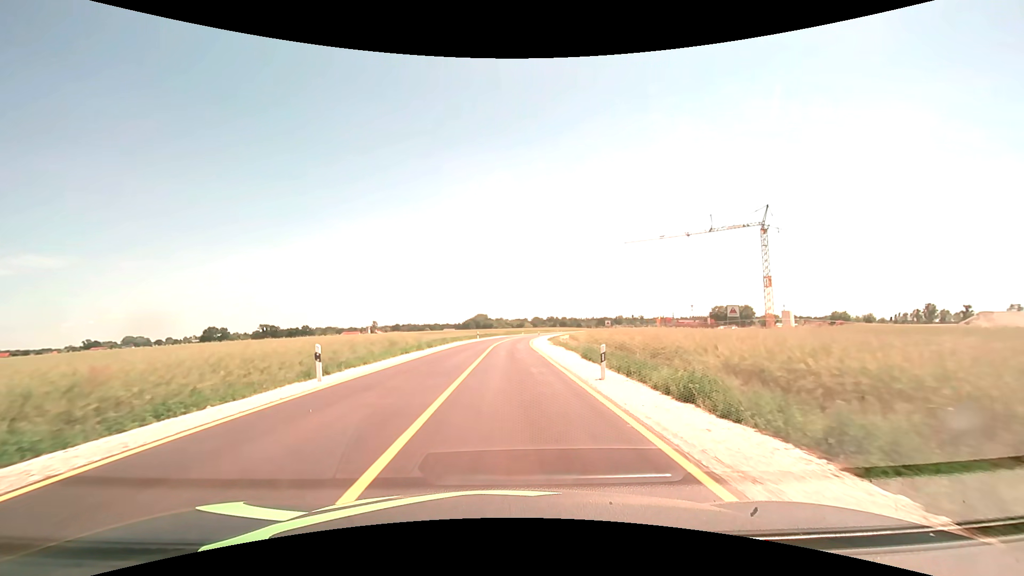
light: Day
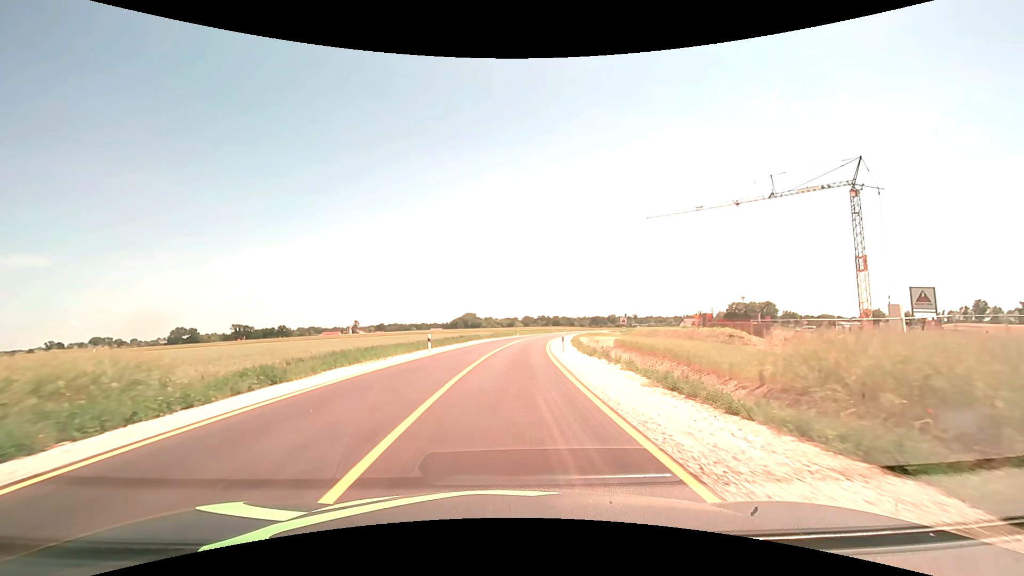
(+0.1, +34.7) m; +1°
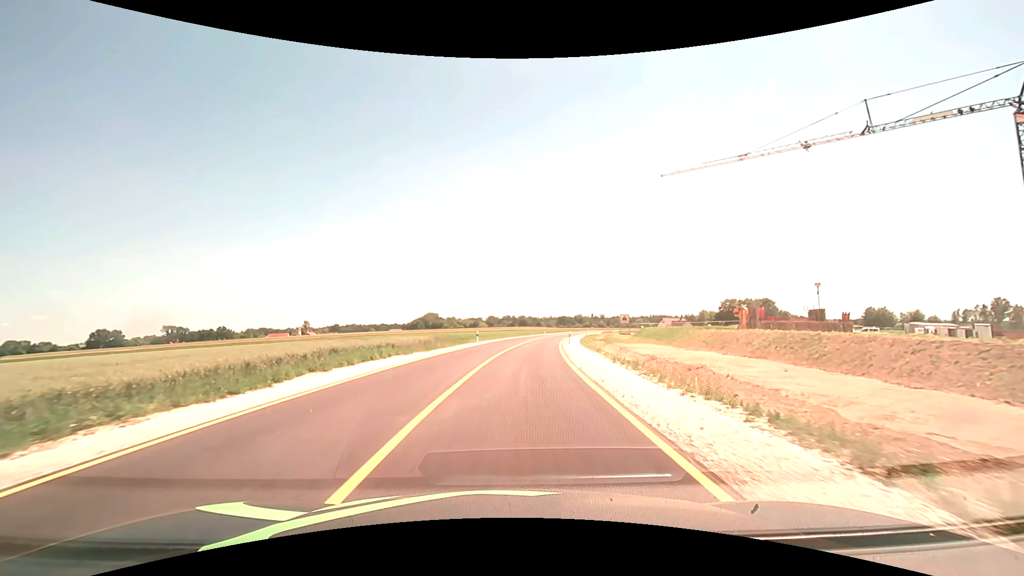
(+1.0, +35.9) m; +4°
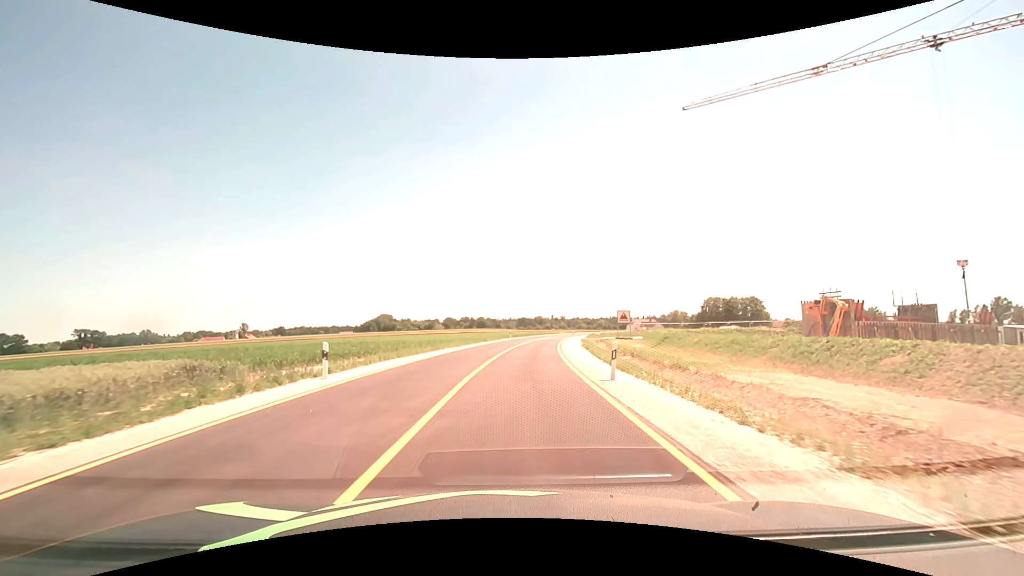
(+1.1, +29.2) m; +5°
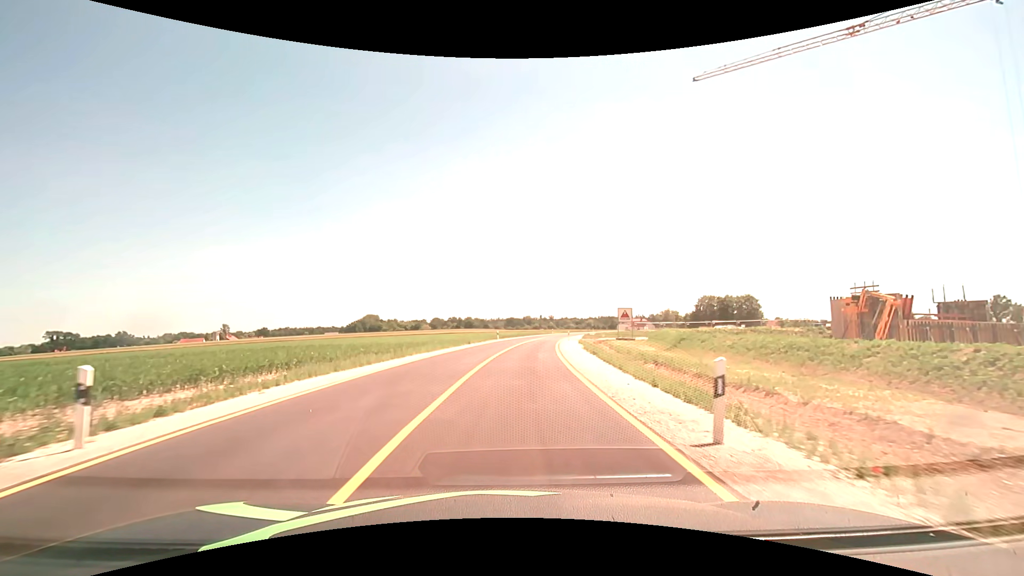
(+0.1, +7.5) m; +1°
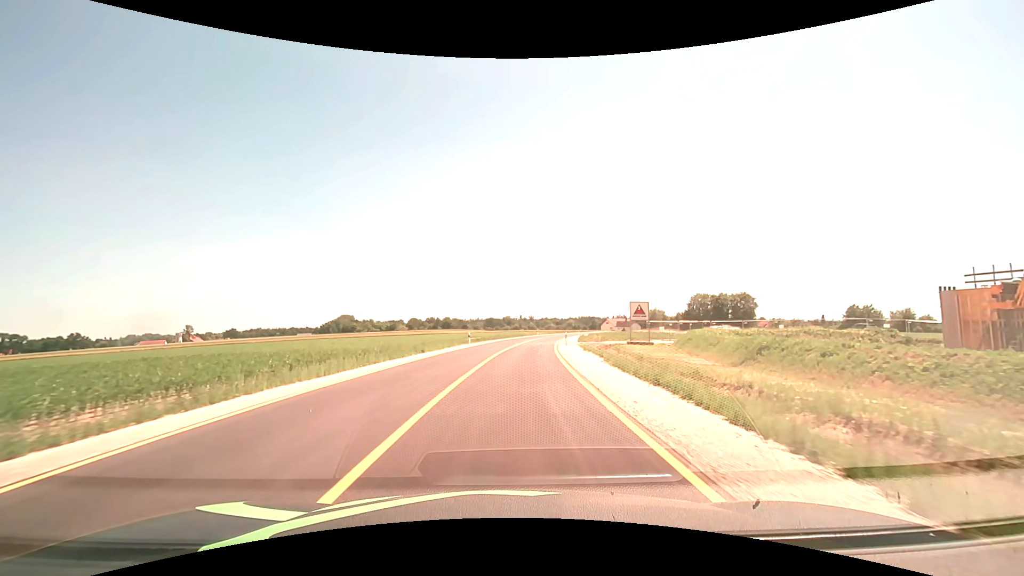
(+0.3, +15.1) m; +2°
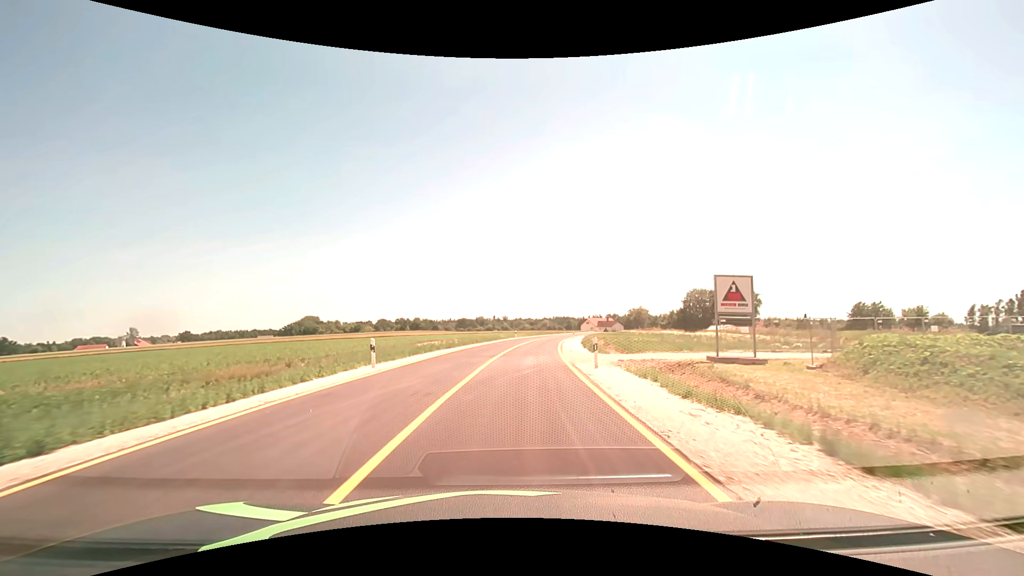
(+0.7, +23.2) m; +3°
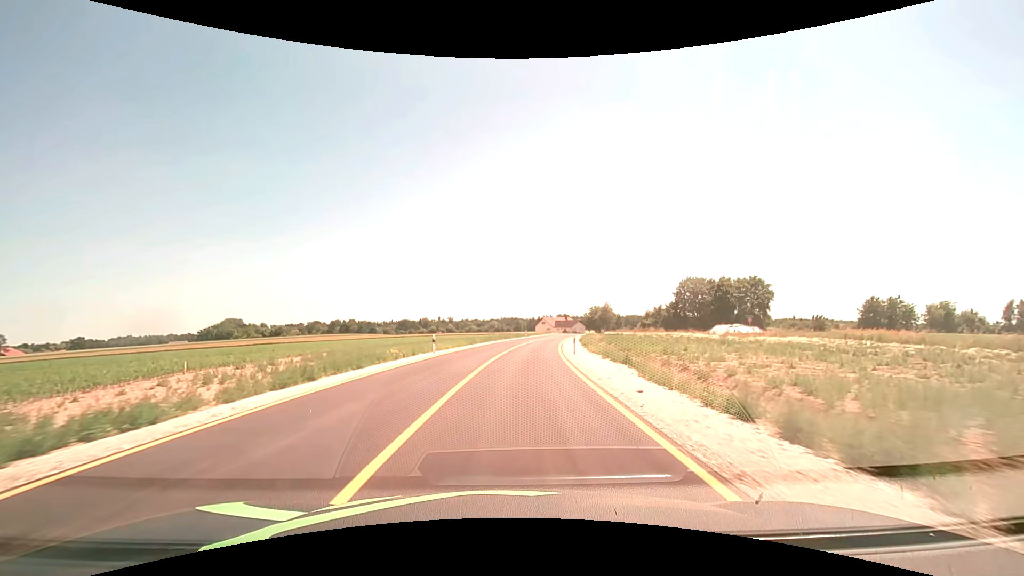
(+2.1, +39.7) m; +6°
(0, +10) (+1, +20) (+1, +30) (+2, +40) (+4, +50) (+5, +60) (+7, +70) (+9, +79) (+10, +89) (+12, +99) m
